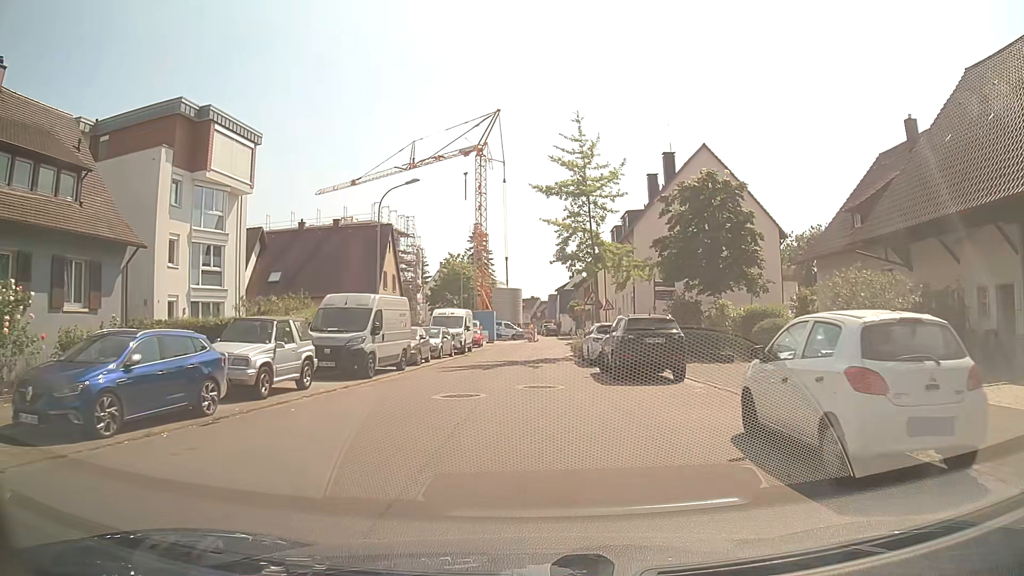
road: residential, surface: asphalt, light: Day
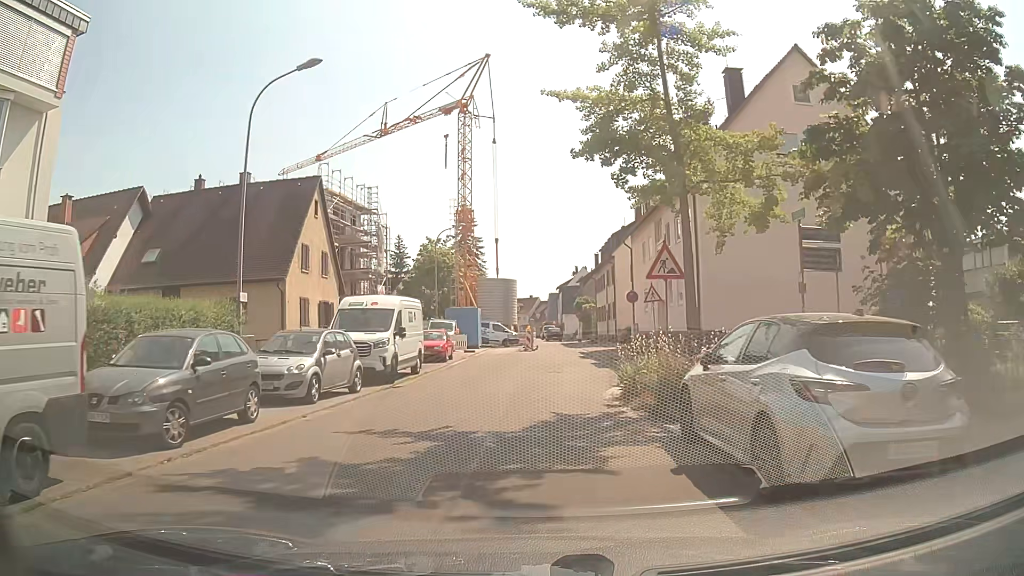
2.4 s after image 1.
(+0.2, +17.6) m; 0°
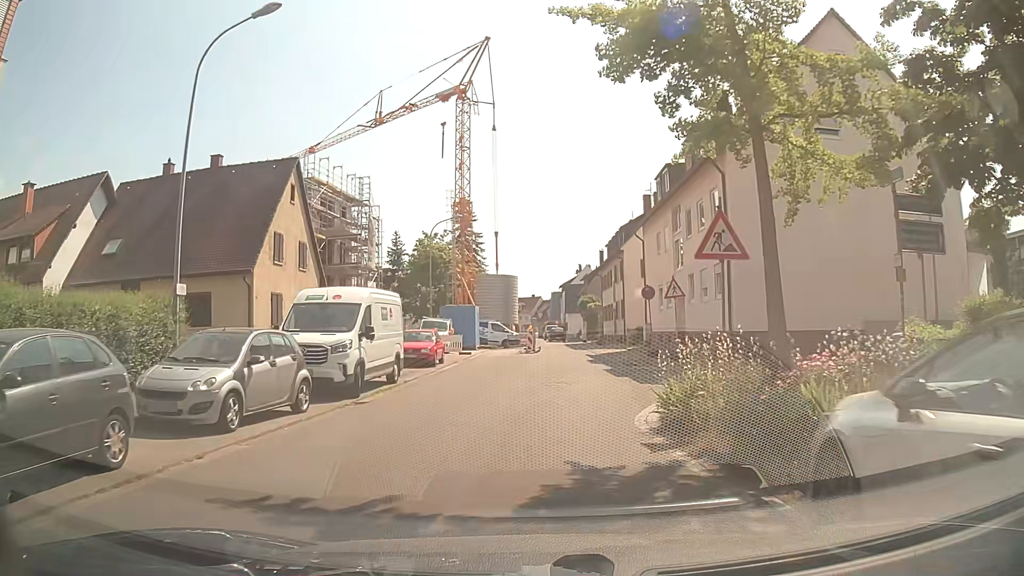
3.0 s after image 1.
(0.0, +3.9) m; 0°
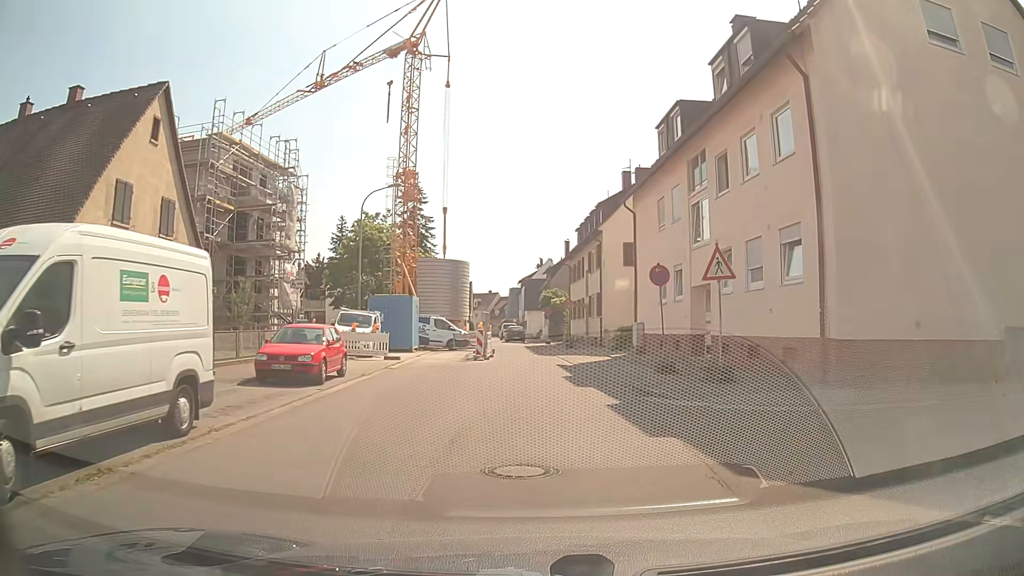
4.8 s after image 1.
(+0.2, +9.7) m; +4°
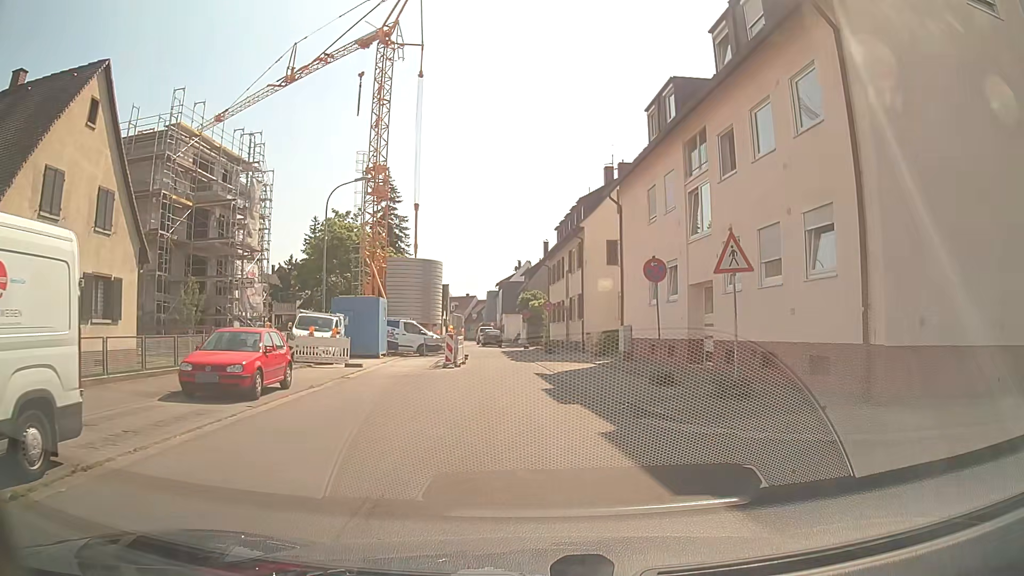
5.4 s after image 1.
(+0.1, +2.7) m; +2°
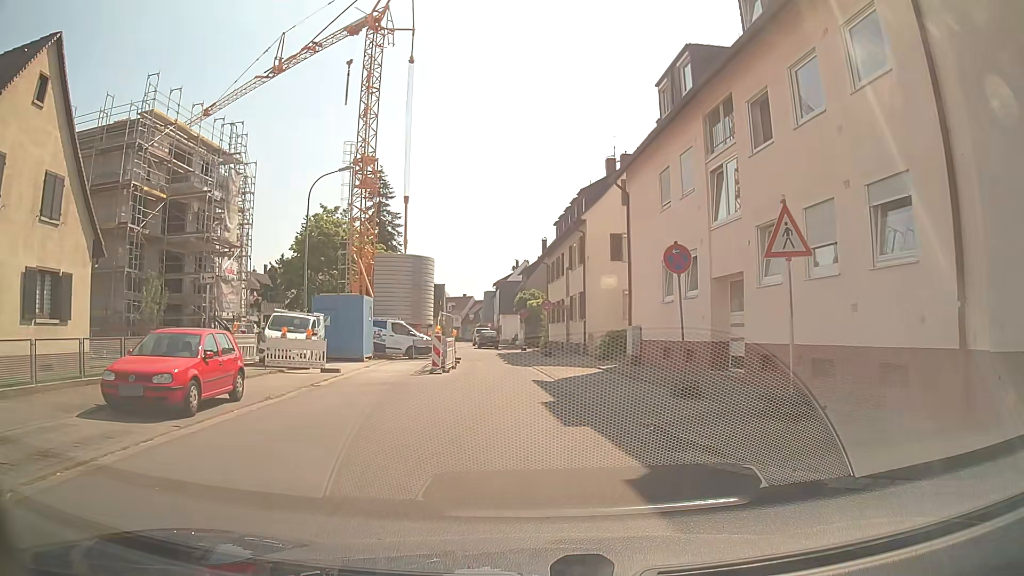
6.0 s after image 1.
(0.0, +2.8) m; 0°
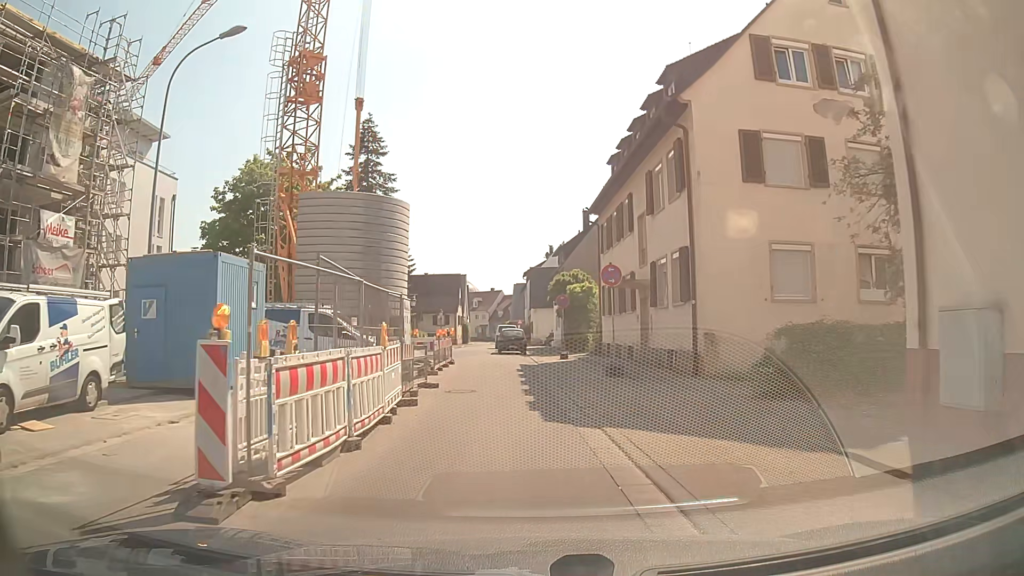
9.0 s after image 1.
(-0.5, +17.6) m; -3°
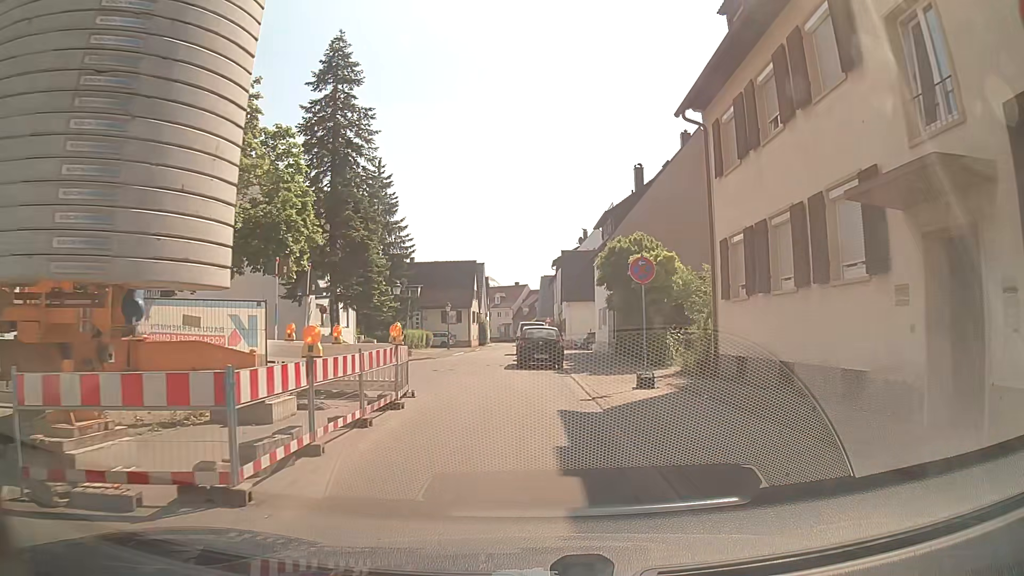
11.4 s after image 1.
(-0.3, +15.8) m; -1°
